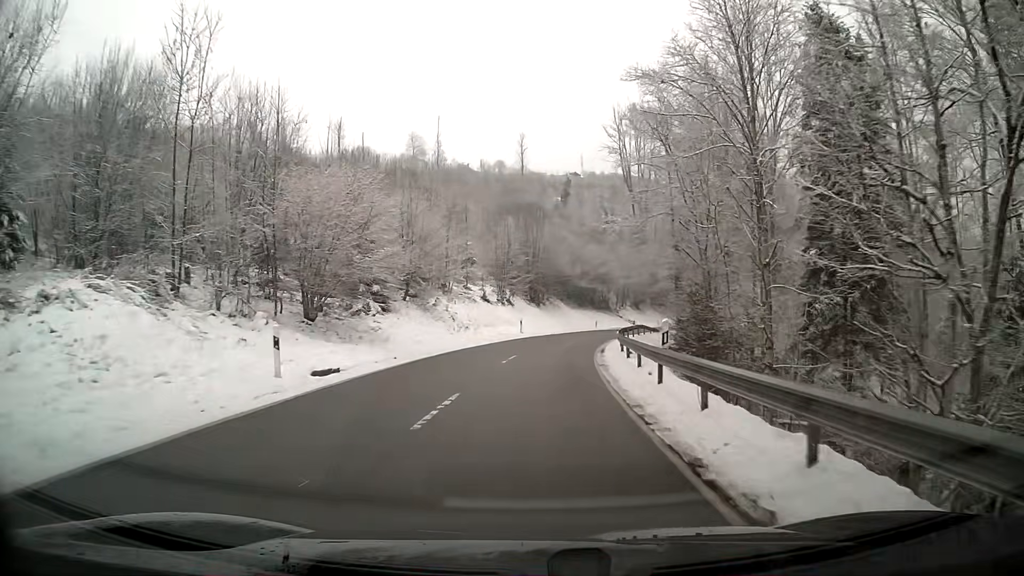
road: secondary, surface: asphalt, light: Day
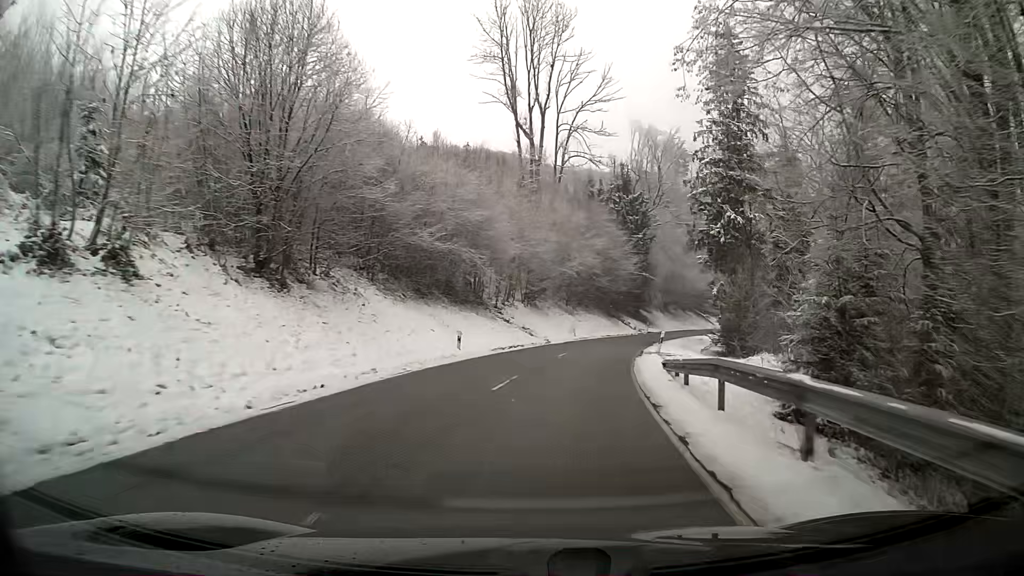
(+4.1, +43.9) m; +13°
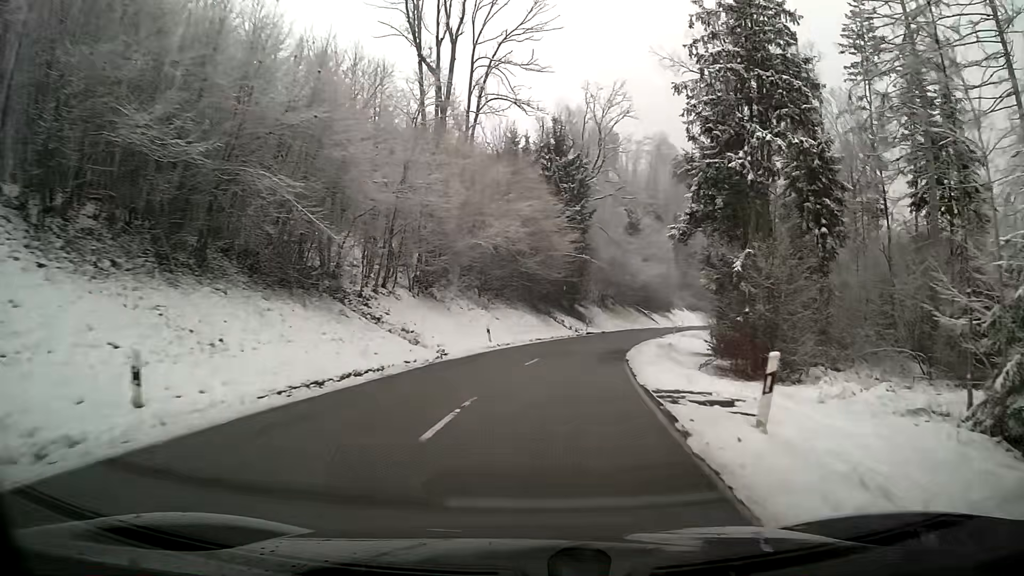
(+1.1, +17.8) m; +7°
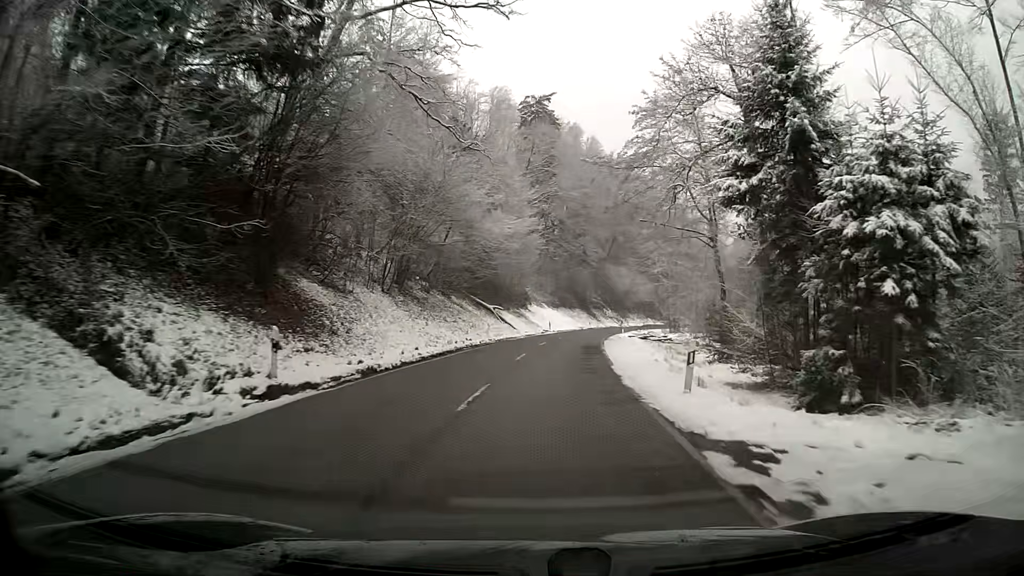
(+6.0, +46.2) m; +14°
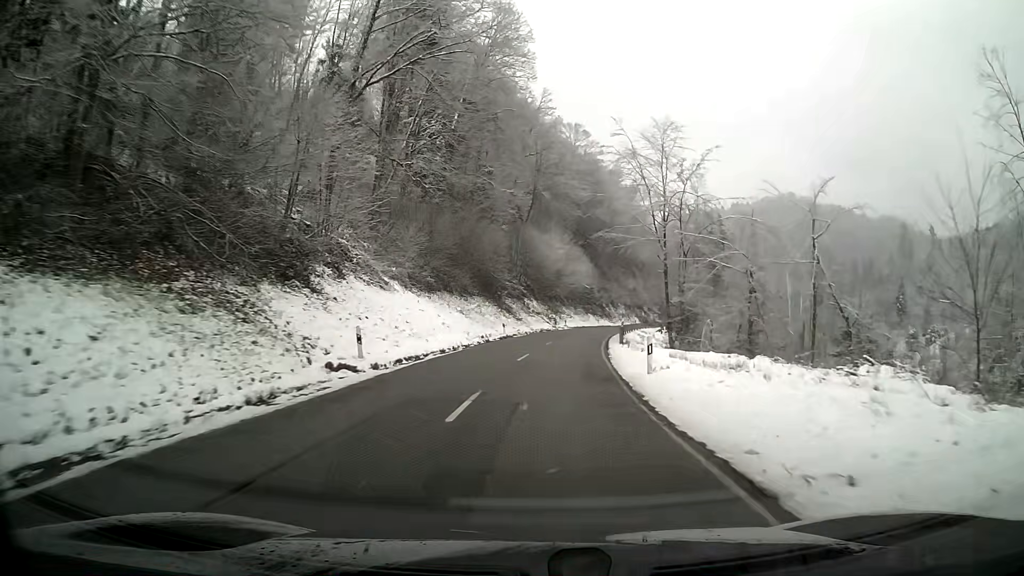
(+3.6, +50.4) m; +8°
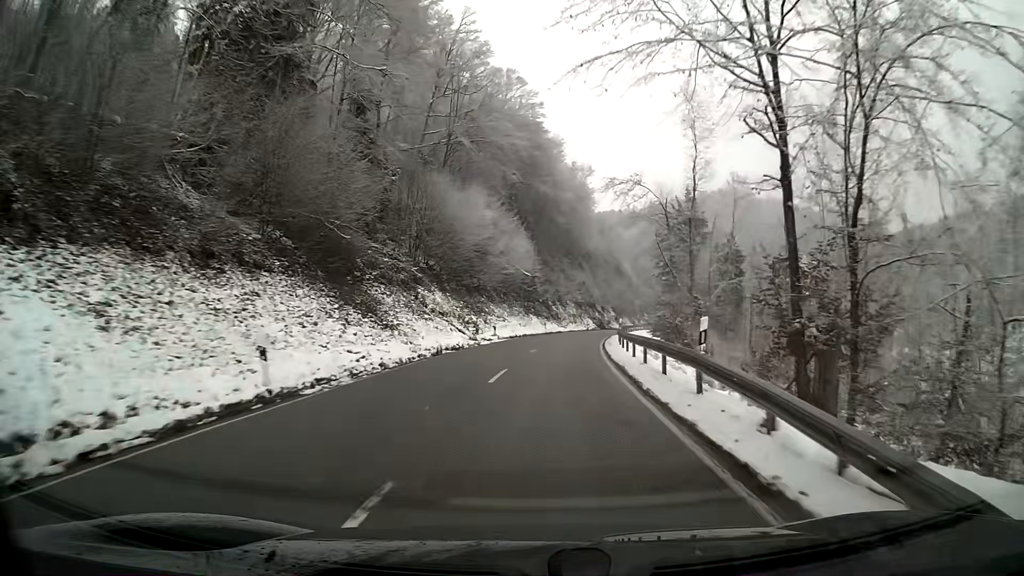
(+1.6, +31.7) m; +6°
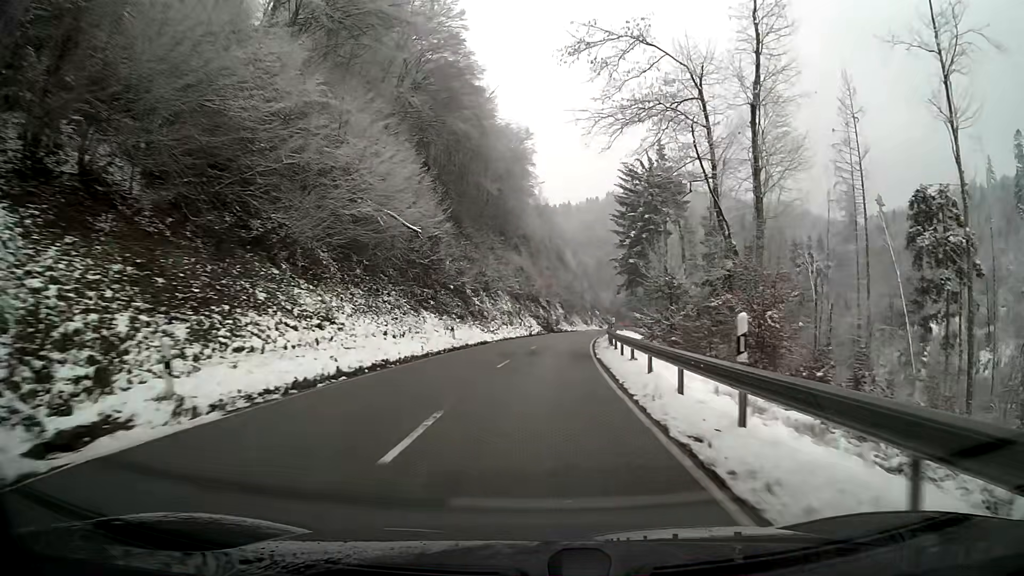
(+1.3, +31.9) m; +5°
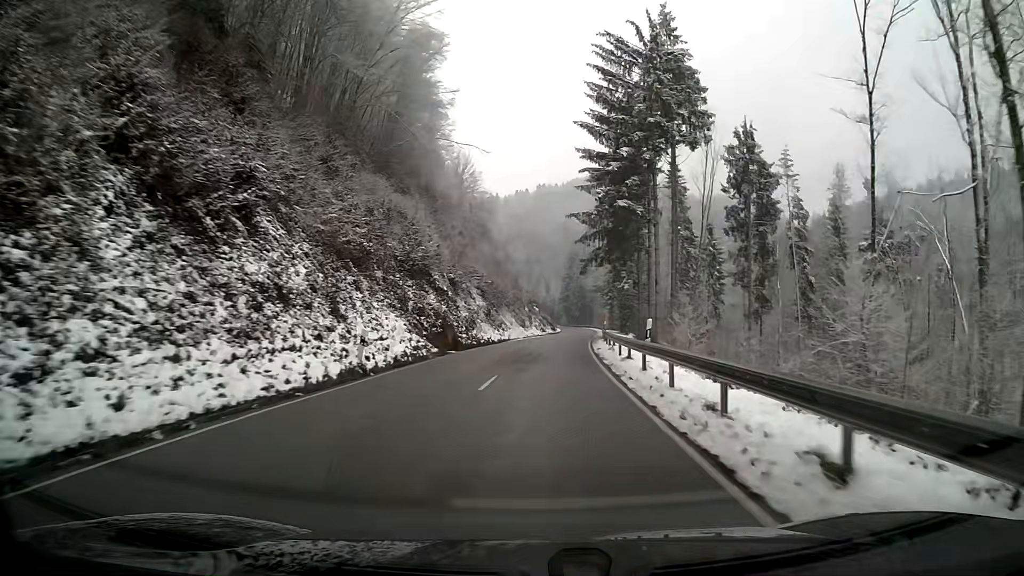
(+2.8, +43.0) m; +7°
